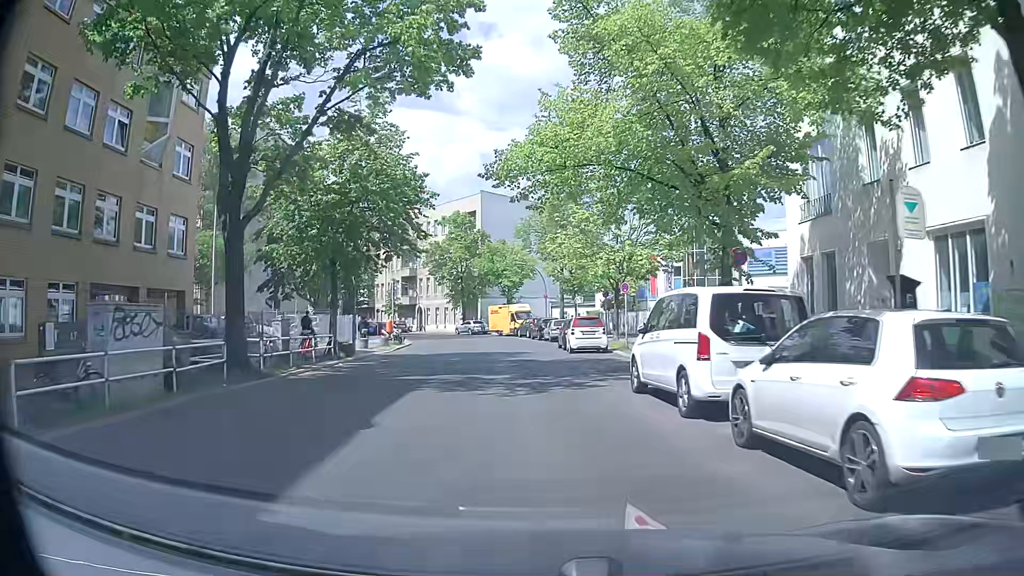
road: residential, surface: asphalt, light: Day
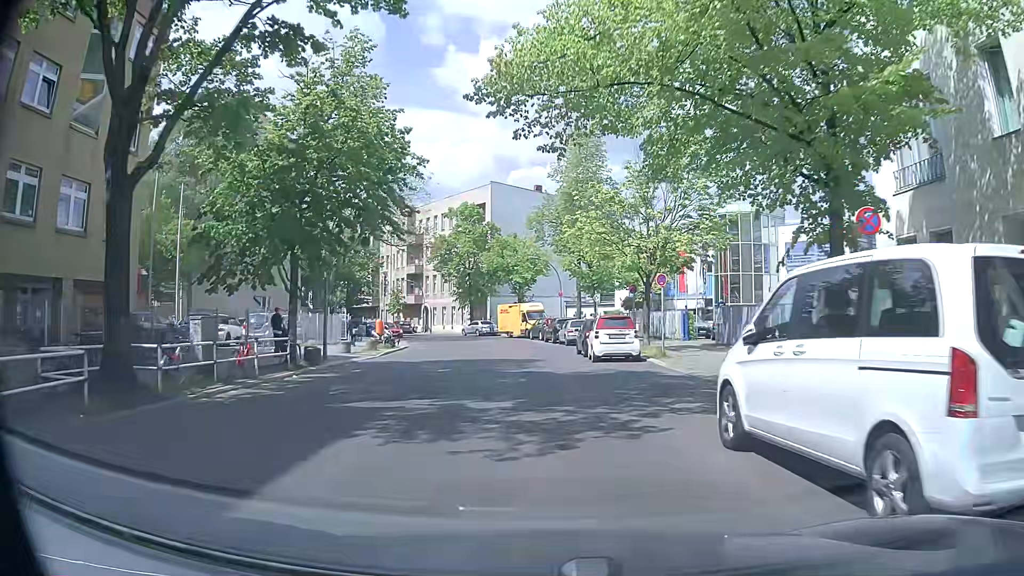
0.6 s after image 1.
(+0.1, +5.7) m; +1°
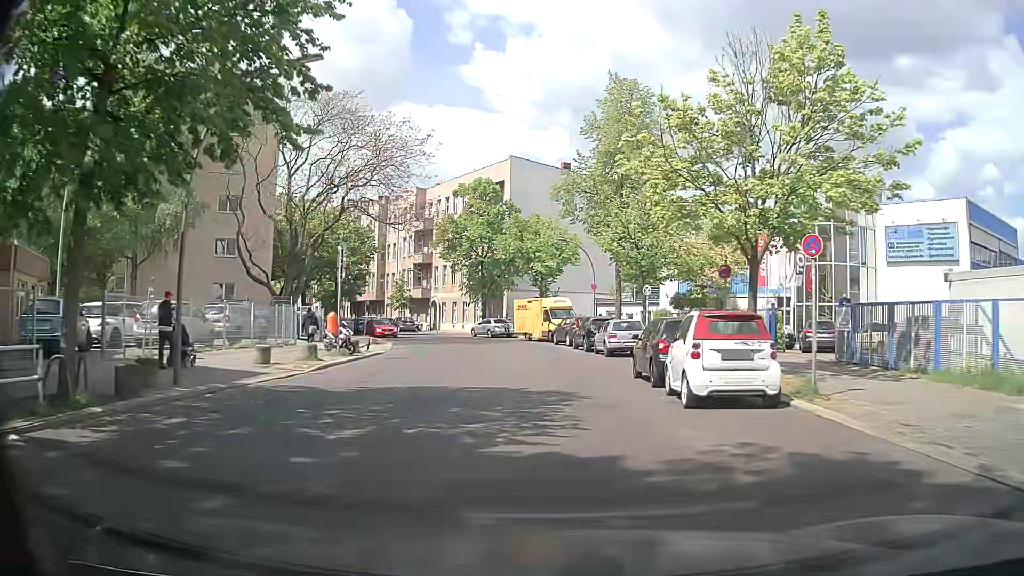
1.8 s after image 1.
(-0.3, +11.5) m; -1°
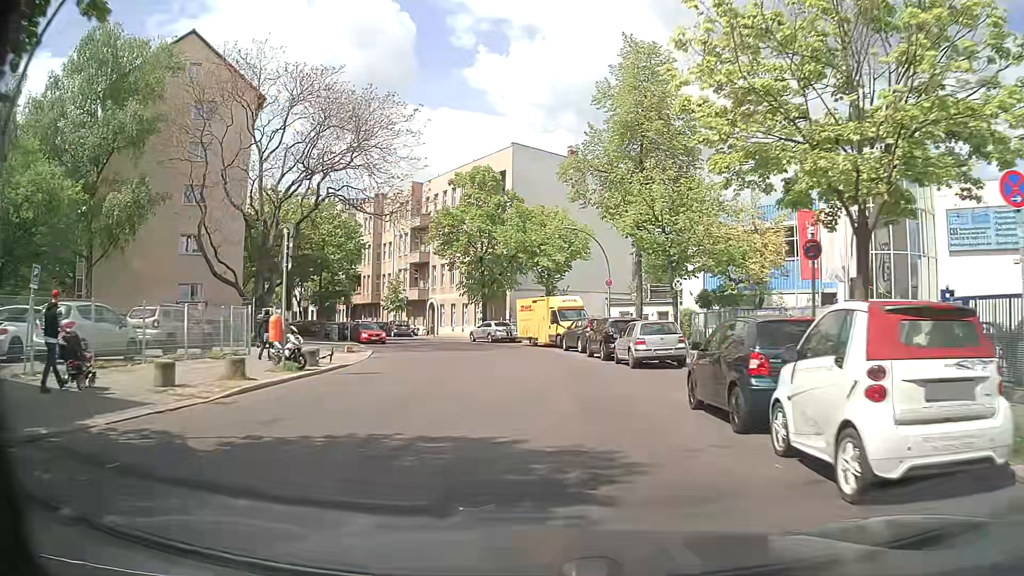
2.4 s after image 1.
(-0.1, +5.8) m; -2°
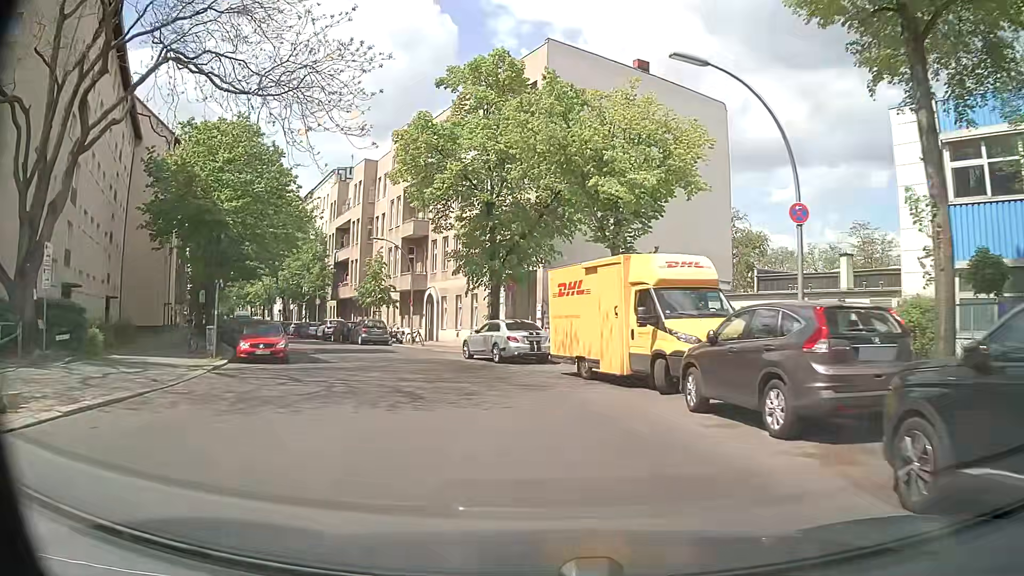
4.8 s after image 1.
(-0.3, +23.2) m; -3°
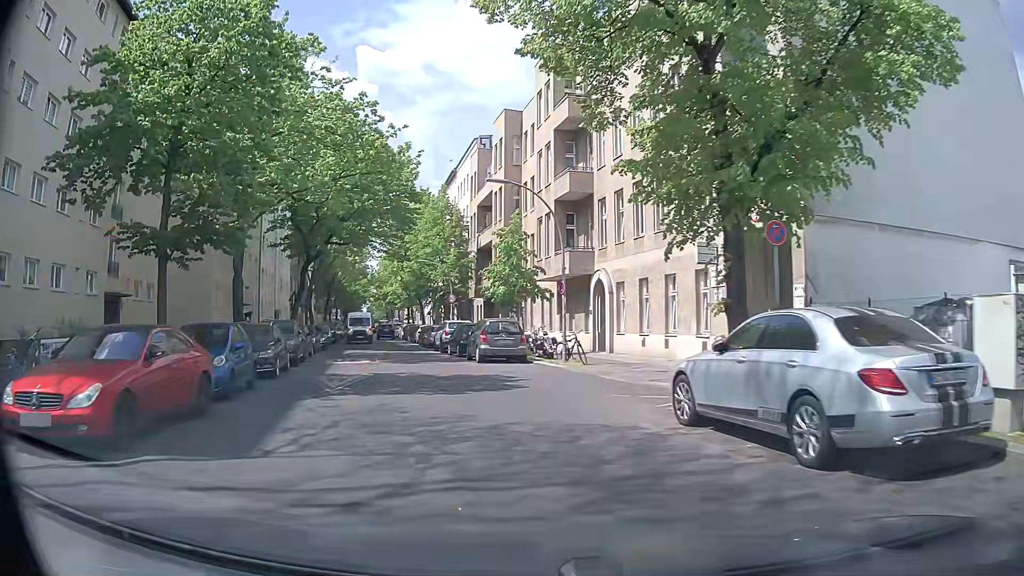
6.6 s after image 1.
(-1.9, +16.6) m; -15°
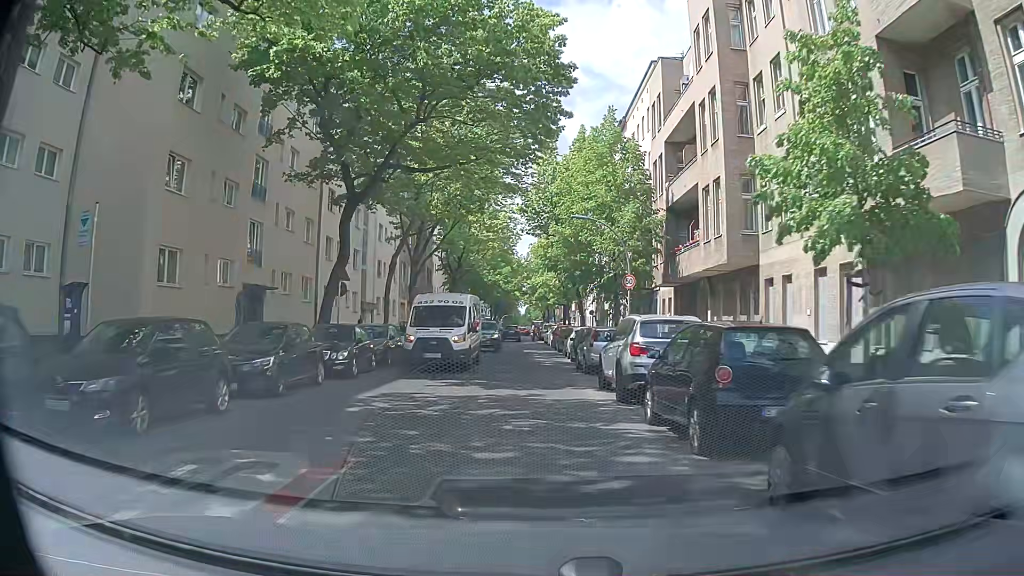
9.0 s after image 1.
(-3.1, +21.5) m; -14°
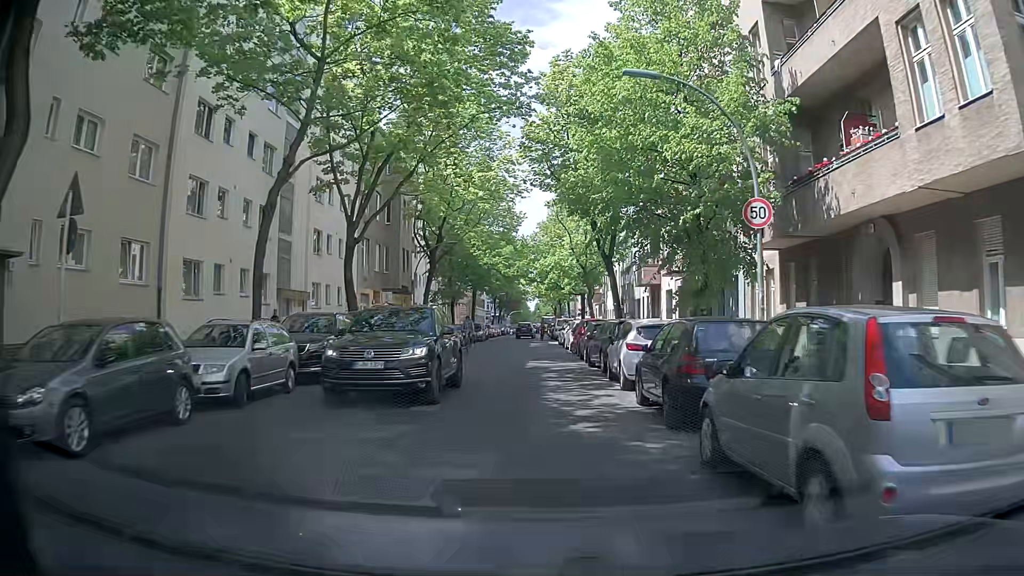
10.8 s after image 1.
(-0.3, +17.1) m; -1°
(0, +10) (0, +20) (0, +30) (0, +40) (0, +50) (0, +60) (0, +70) (0, +80) (0, +90) (0, +100) m
